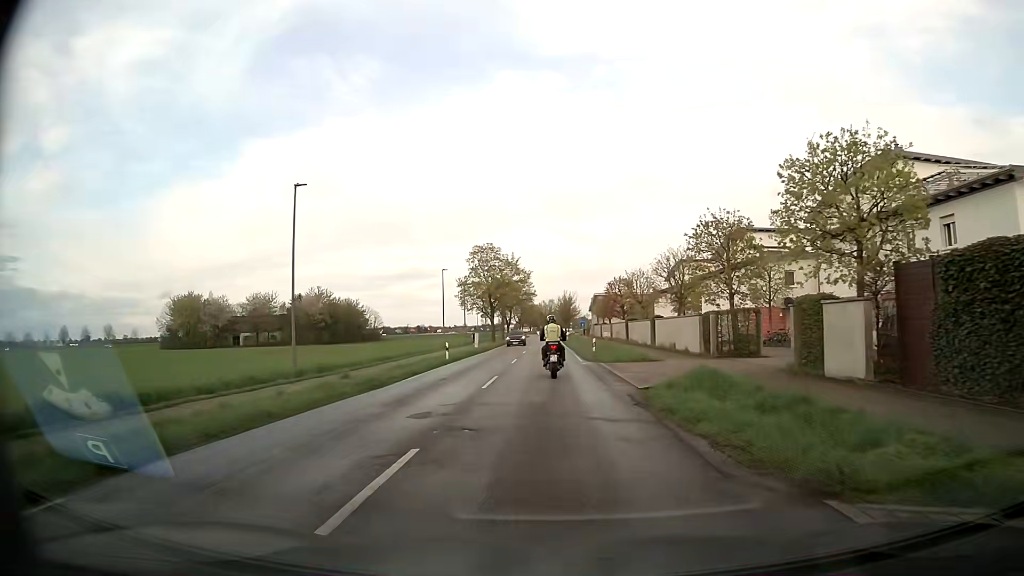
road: secondary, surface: asphalt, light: Day
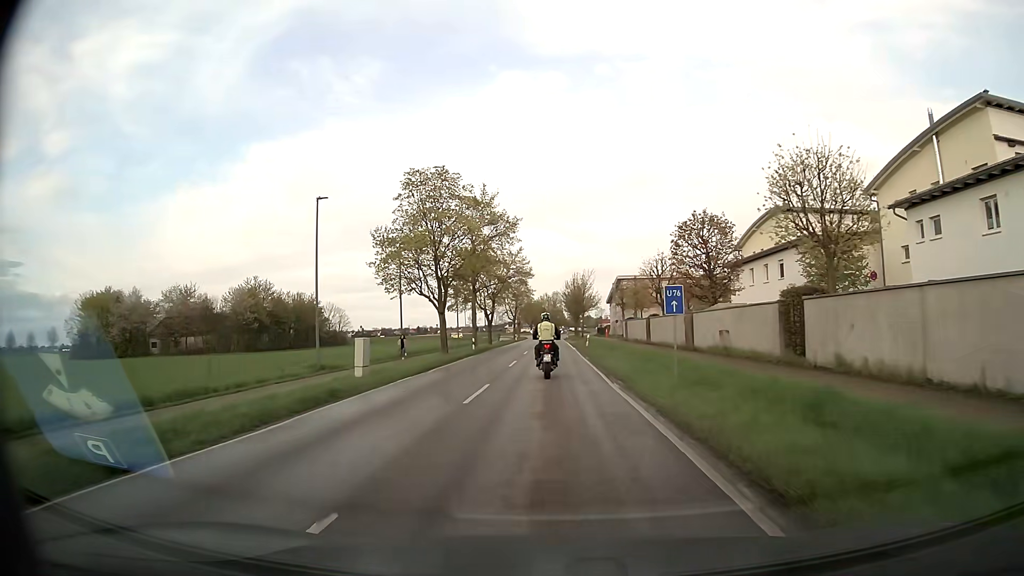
(-0.2, +39.5) m; -1°
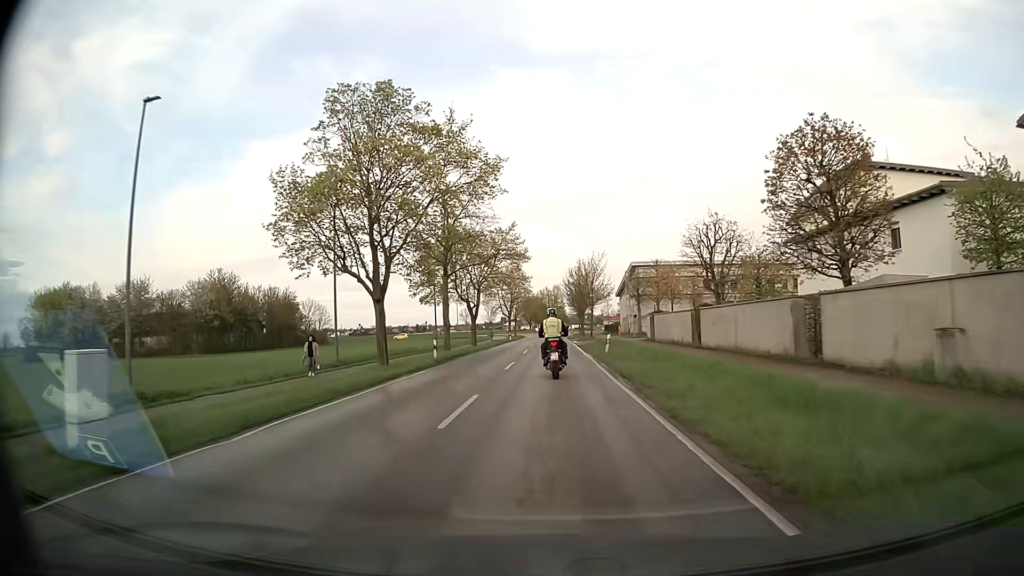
(0.0, +15.4) m; 0°
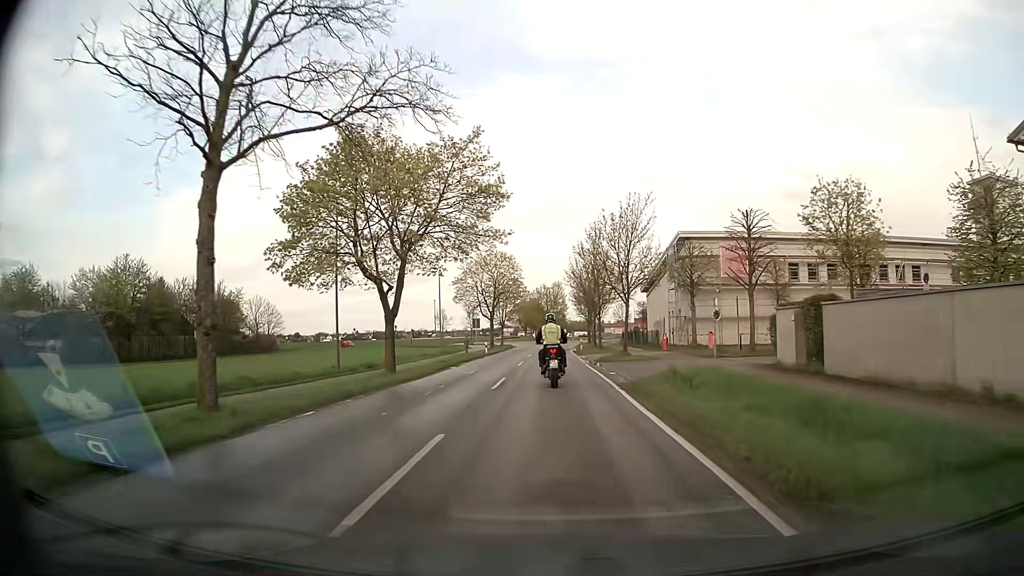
(-0.1, +29.0) m; 0°
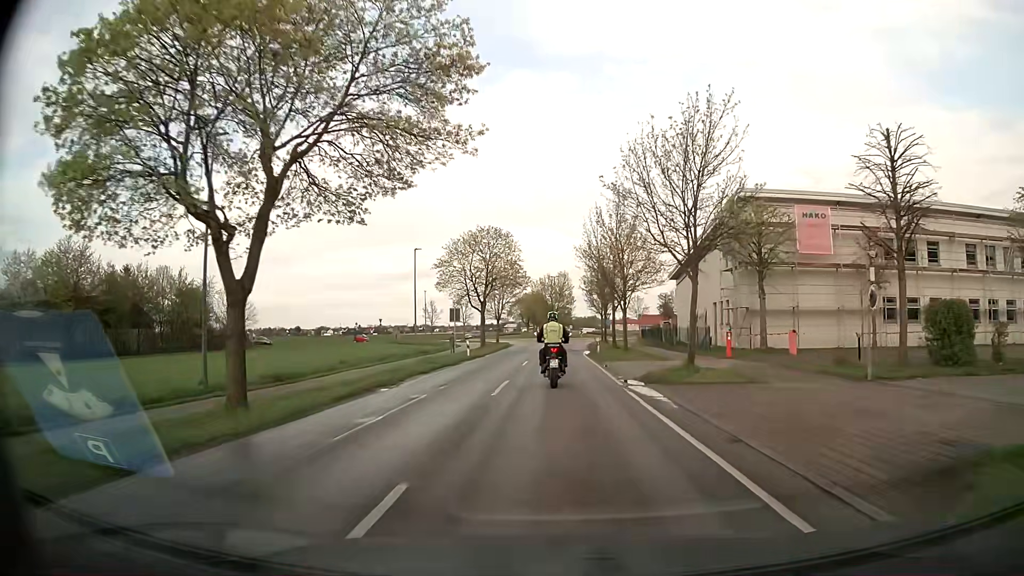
(-0.1, +14.4) m; 0°
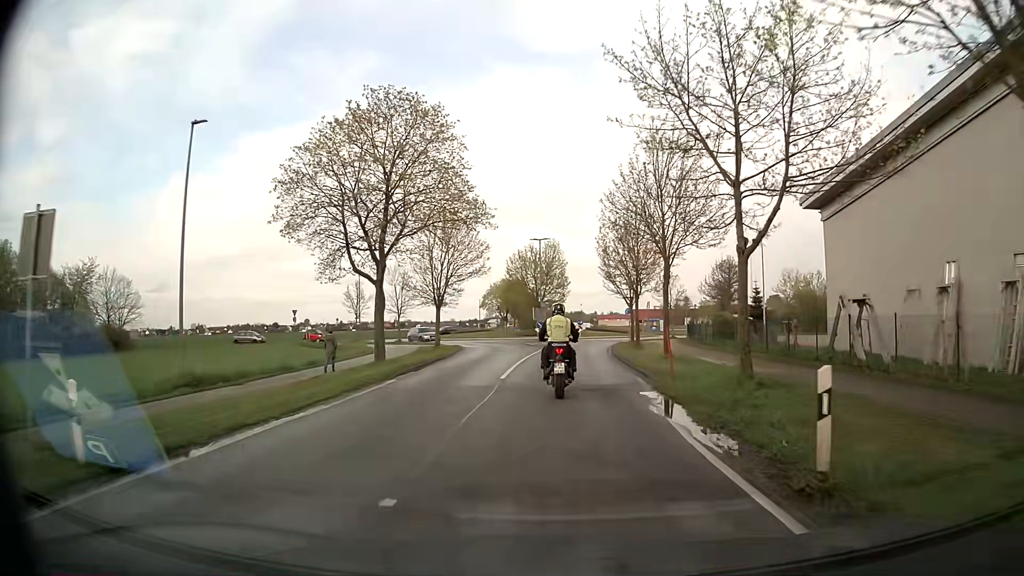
(+0.2, +32.8) m; +1°
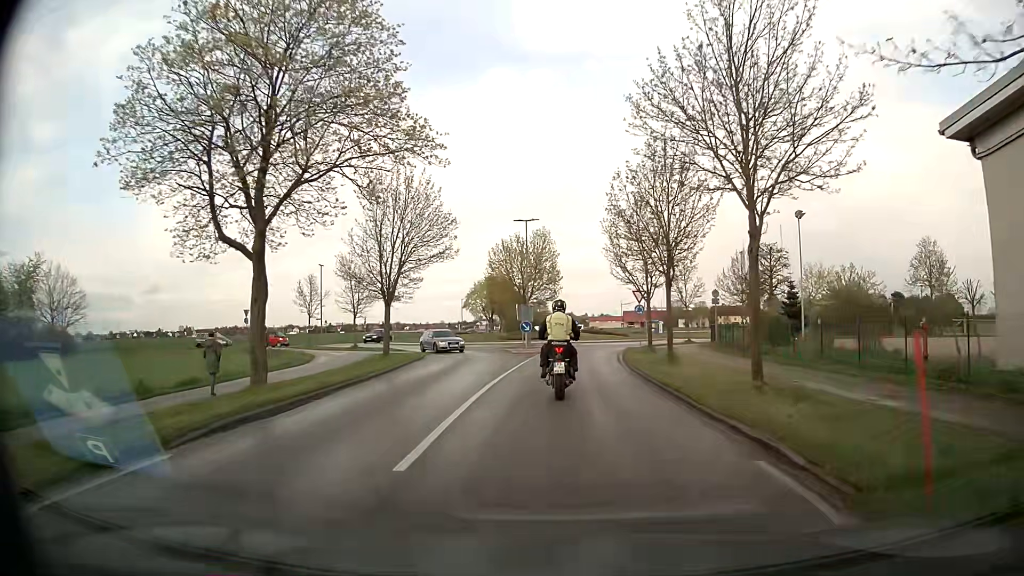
(+0.1, +10.6) m; +1°
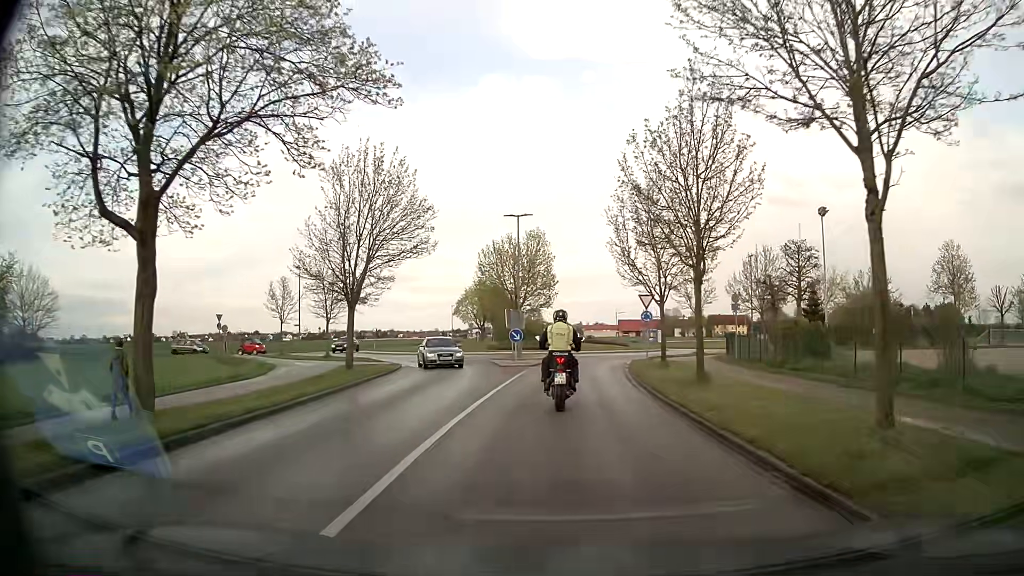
(0.0, +4.9) m; -1°
(0, +10) (+1, +20) (+1, +30) (+3, +40) (+9, +48) (+13, +57) (+13, +67) (+8, +75) (+2, +84) (-1, +93) m
